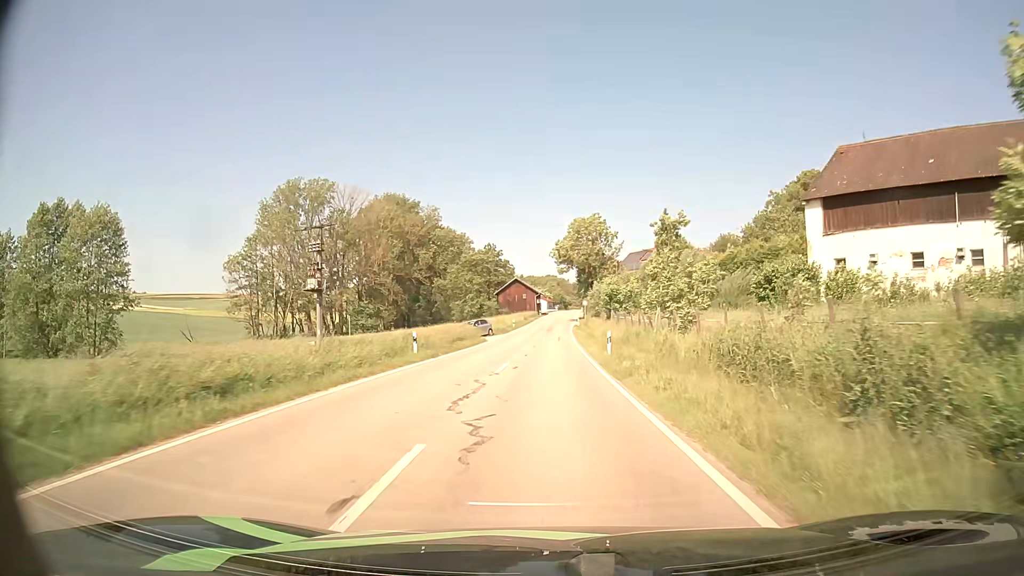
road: tertiary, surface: asphalt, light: Day
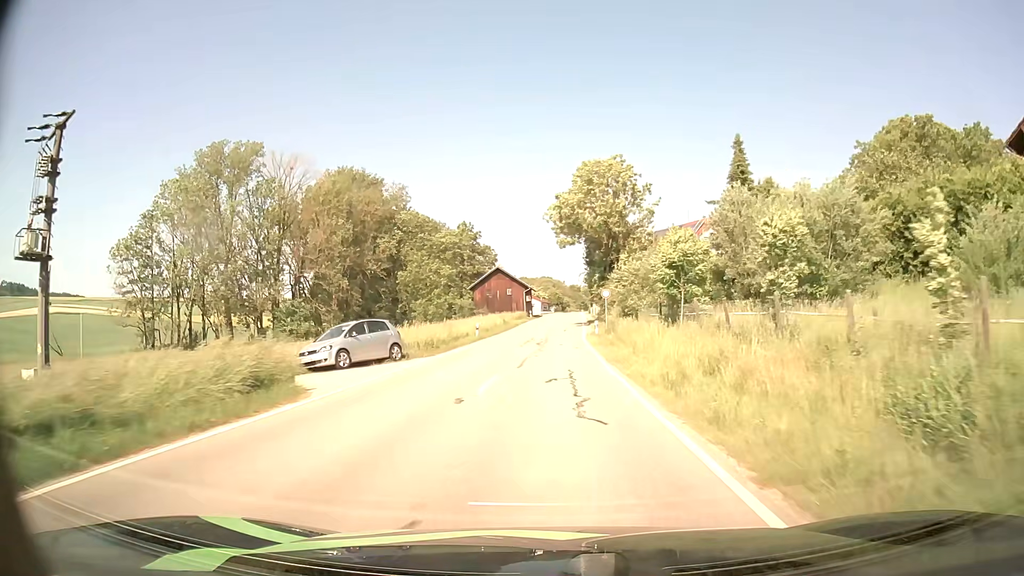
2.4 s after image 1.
(0.0, +34.7) m; 0°
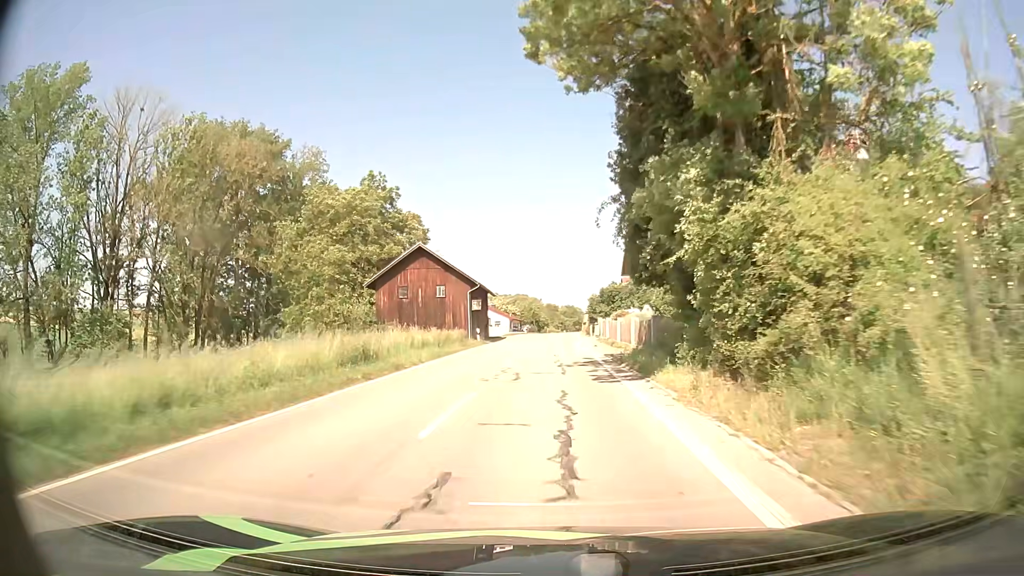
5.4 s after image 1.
(+0.8, +44.0) m; +2°
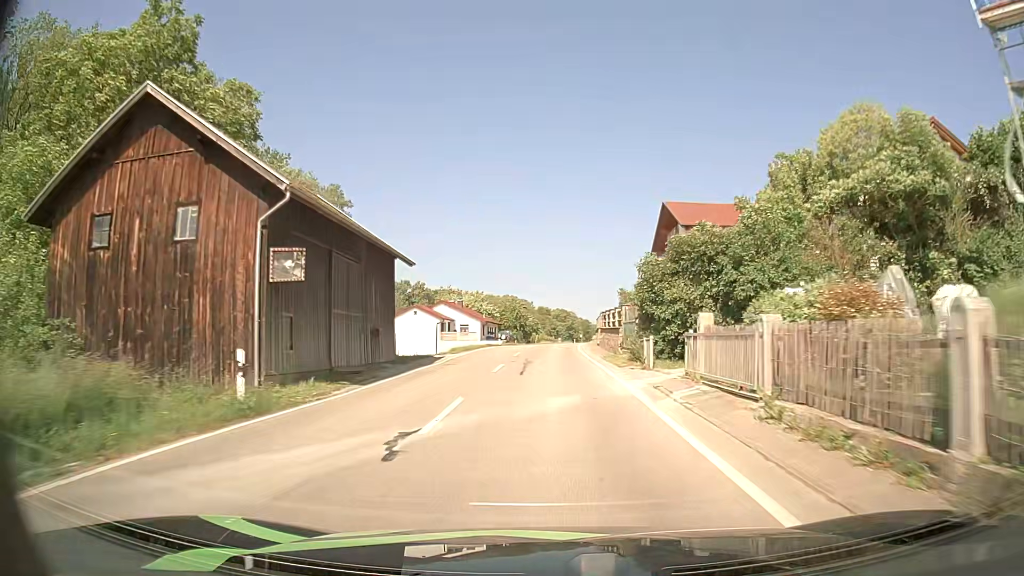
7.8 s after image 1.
(+0.4, +35.6) m; +1°
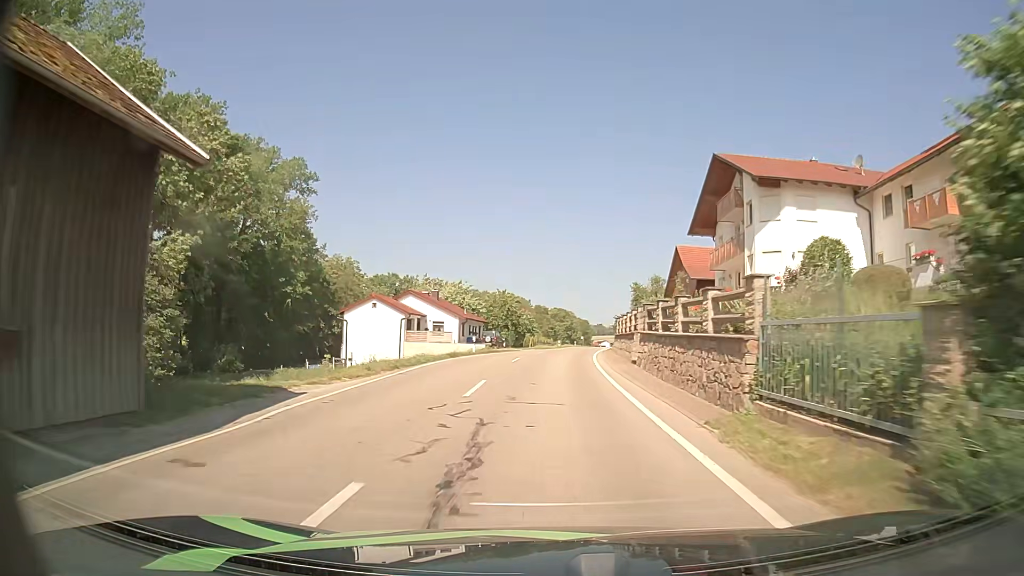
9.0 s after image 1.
(+0.1, +17.8) m; 0°
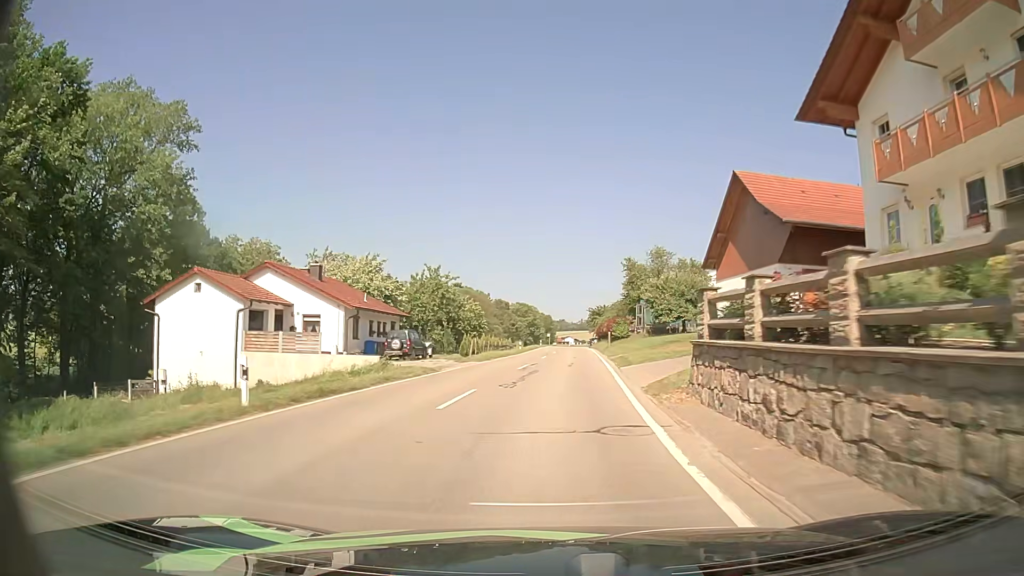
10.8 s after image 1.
(+0.4, +26.8) m; +3°
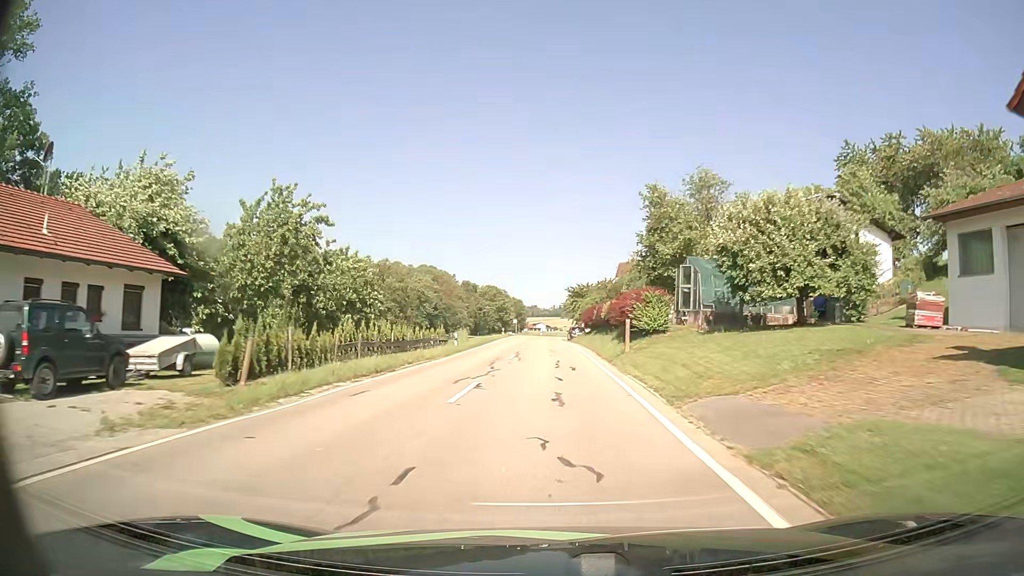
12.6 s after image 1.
(+0.9, +27.2) m; +3°
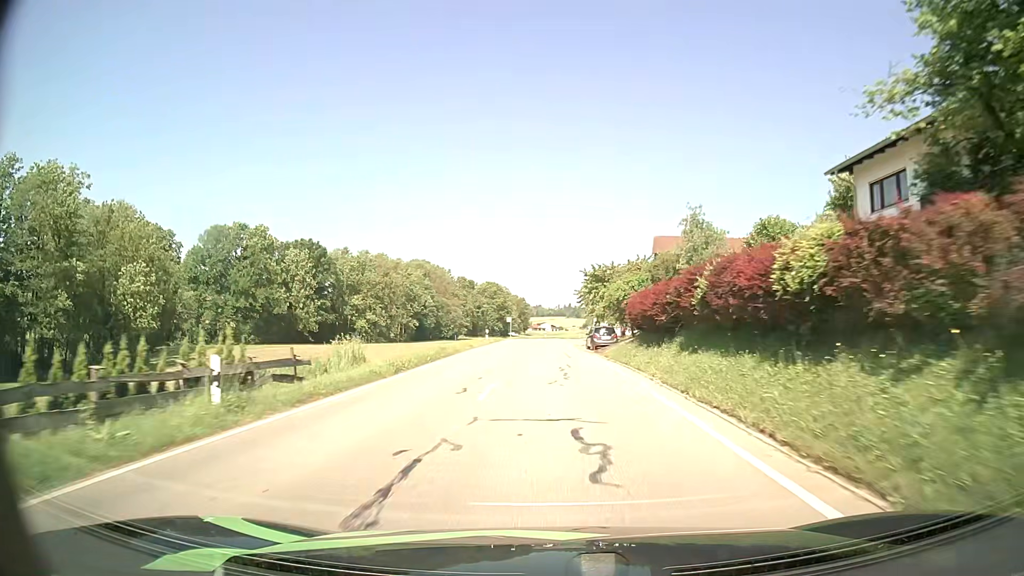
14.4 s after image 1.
(-0.1, +28.0) m; 0°
(0, +10) (0, +20) (0, +30) (0, +40) (0, +50) (0, +60) (+1, +70) (+1, +80) (+2, +90) (+4, +100) m
